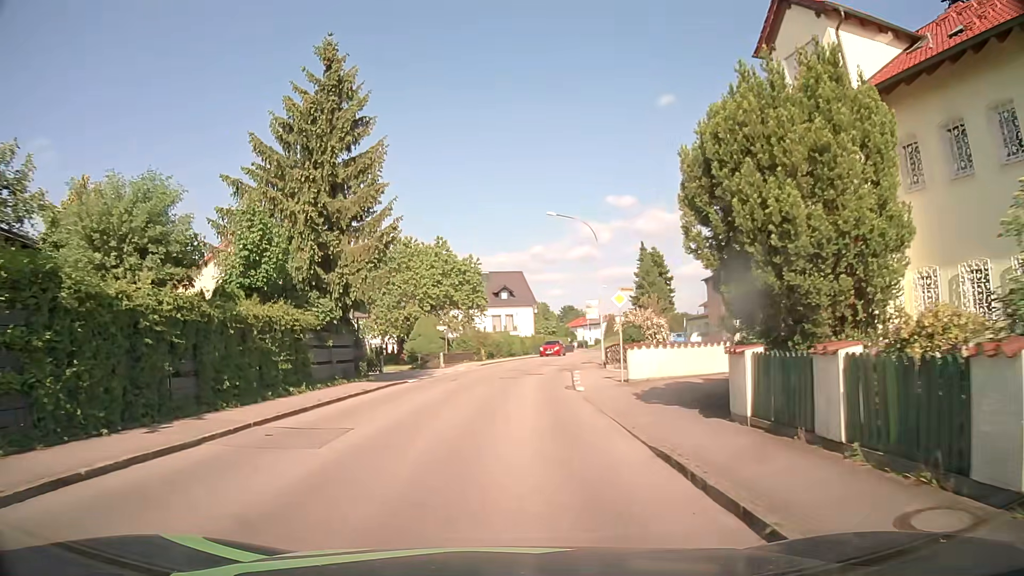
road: residential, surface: asphalt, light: Day
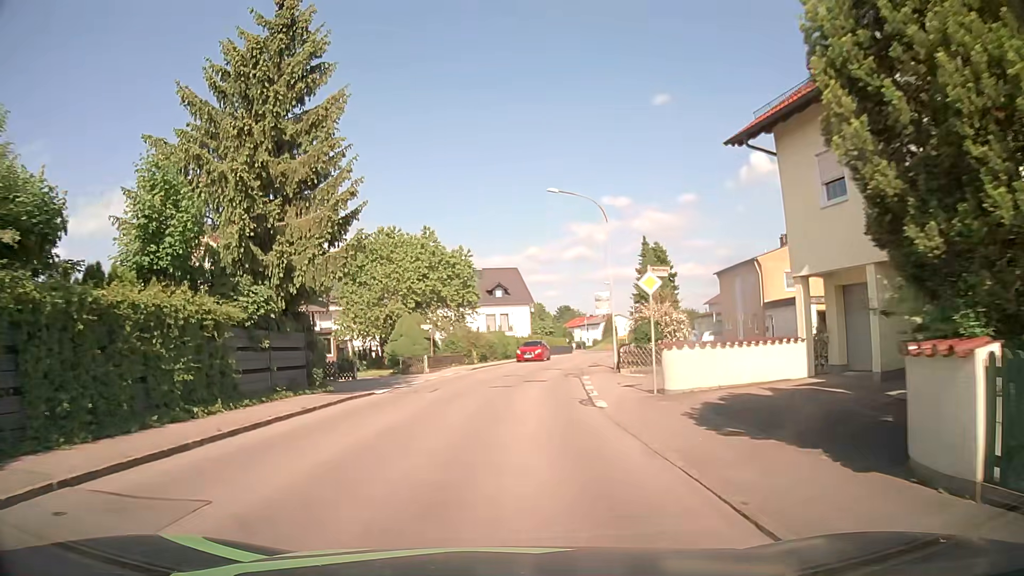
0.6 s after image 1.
(0.0, +5.4) m; 0°
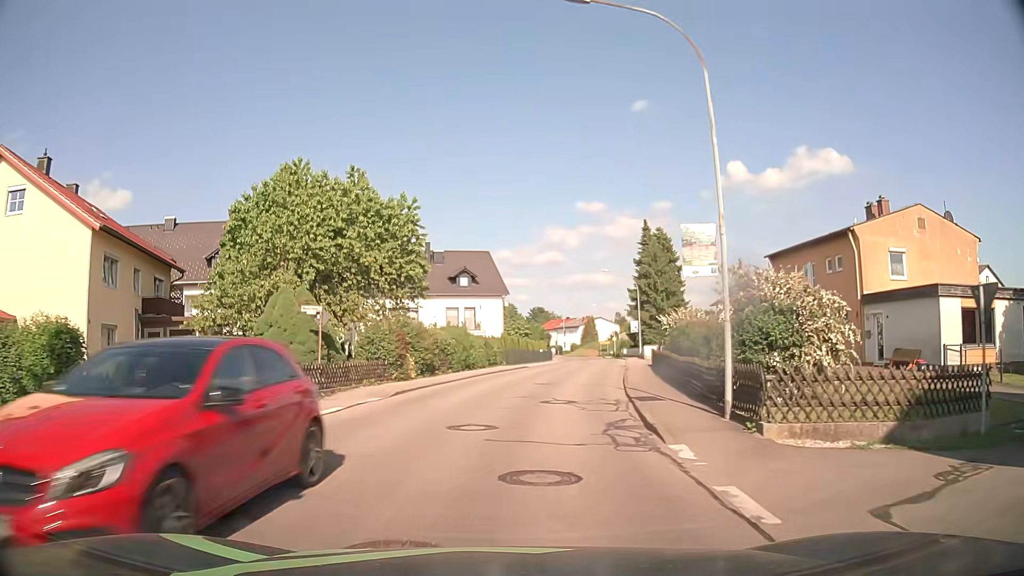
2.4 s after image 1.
(+0.3, +17.4) m; +2°
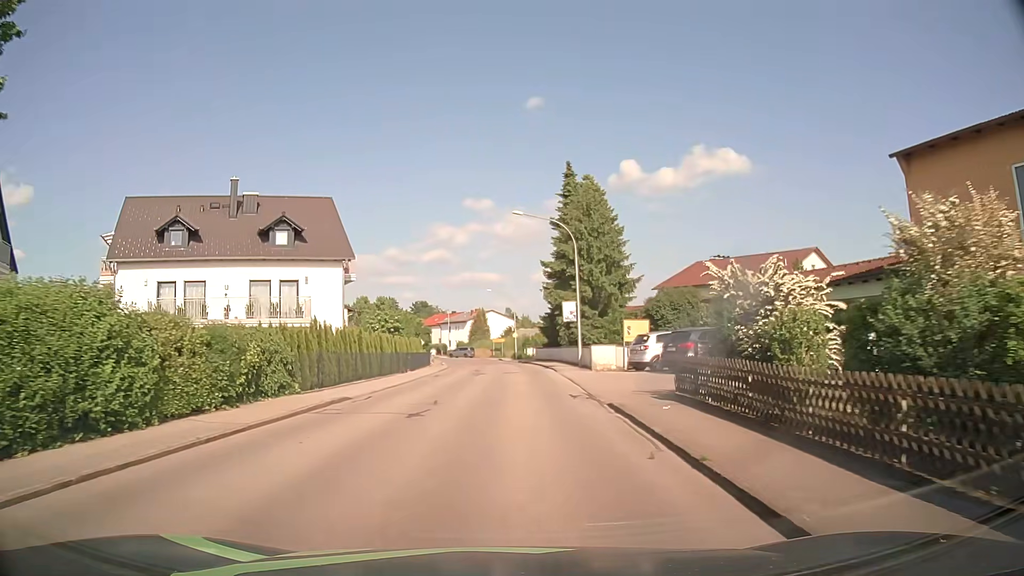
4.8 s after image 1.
(+2.2, +24.5) m; +10°
(0, +10) (0, +20) (0, +30) (0, +40) (0, +50) (-1, +60) (-2, +70) (-3, +80) (-5, +90) (-7, +99) m
